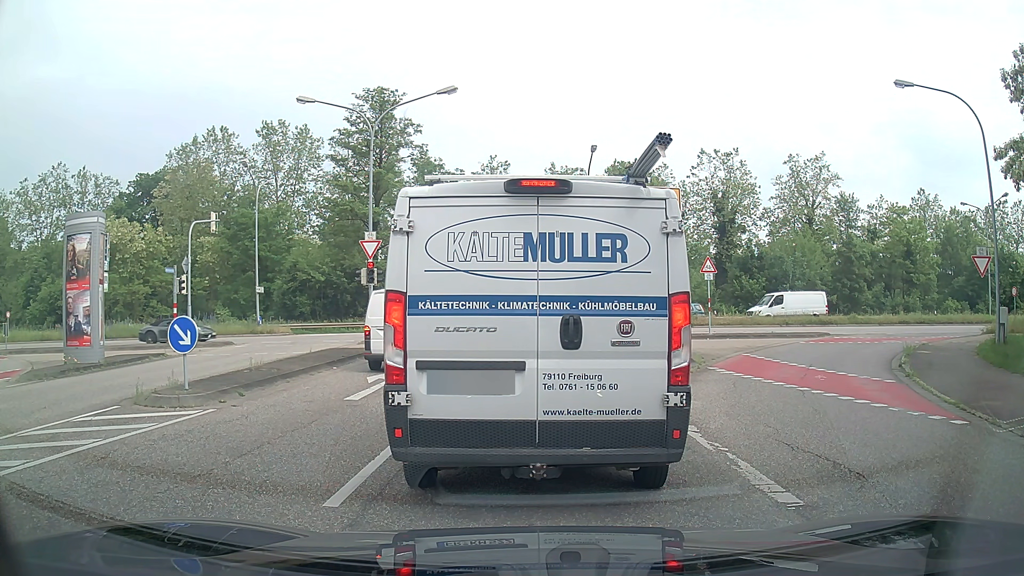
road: unclassified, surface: asphalt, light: Day
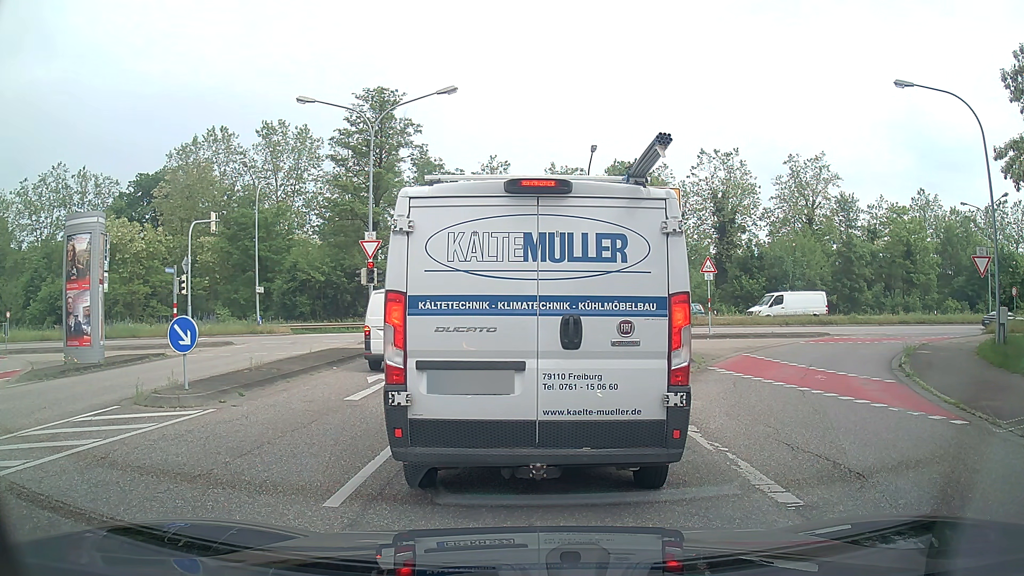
(0.0, 0.0) m; 0°
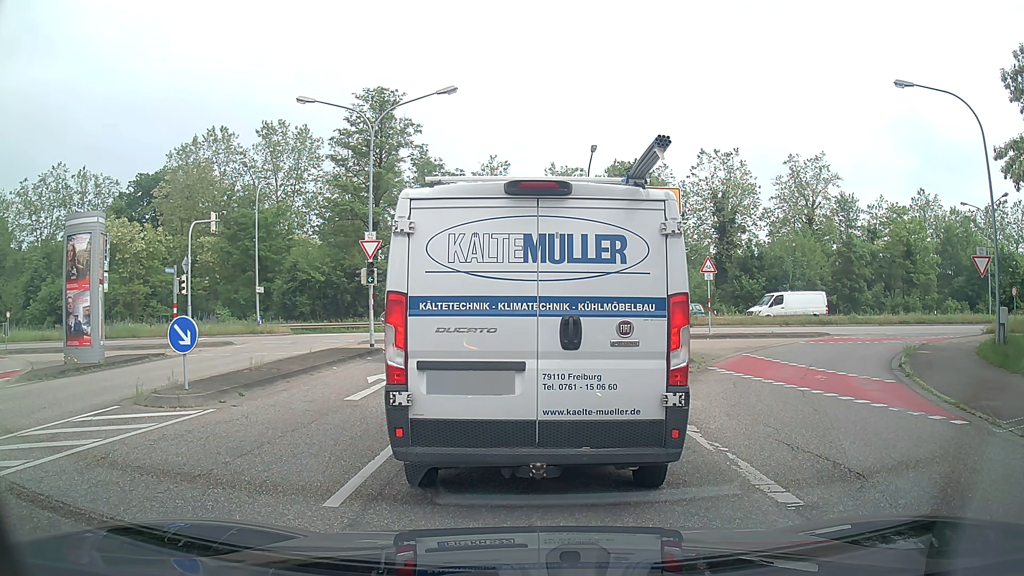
(0.0, 0.0) m; 0°
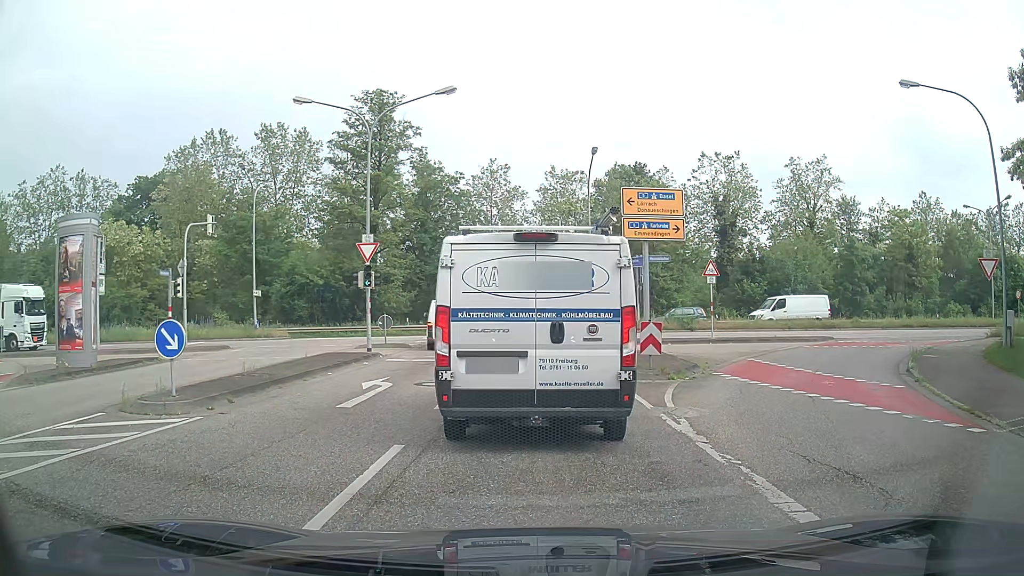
(0.0, +0.5) m; 0°
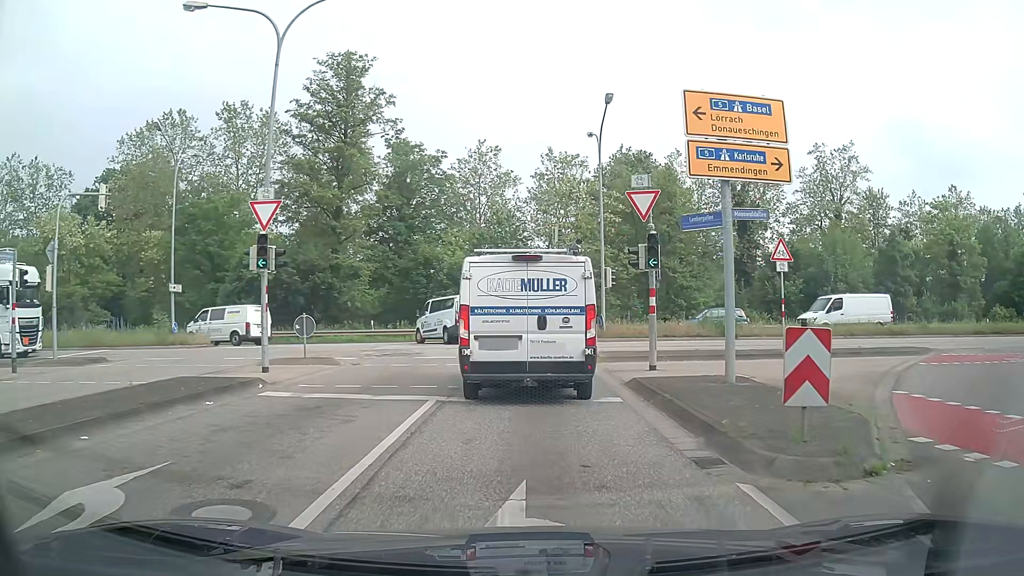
(-0.1, +10.0) m; -1°
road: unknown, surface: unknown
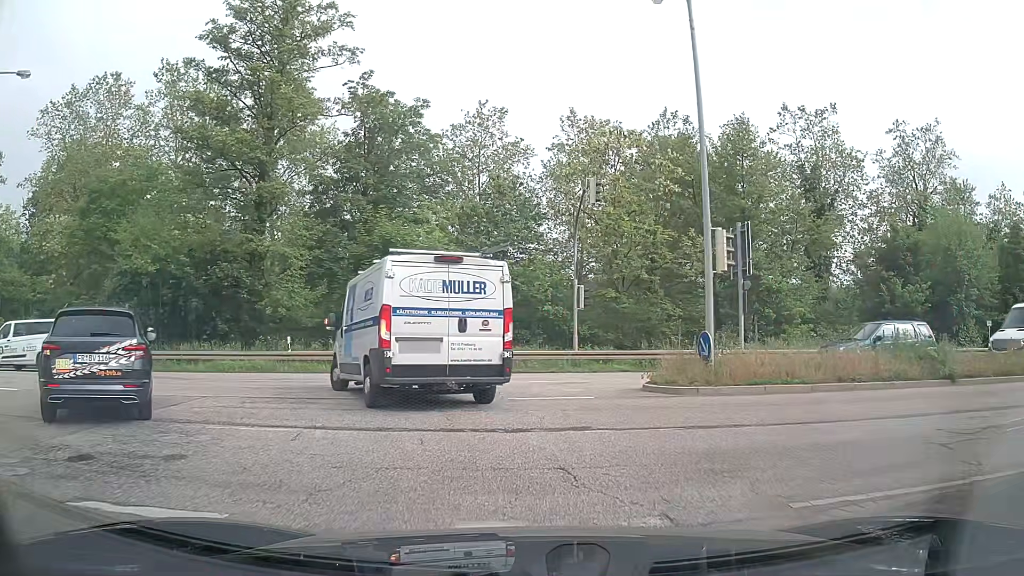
(+0.1, +16.4) m; -1°
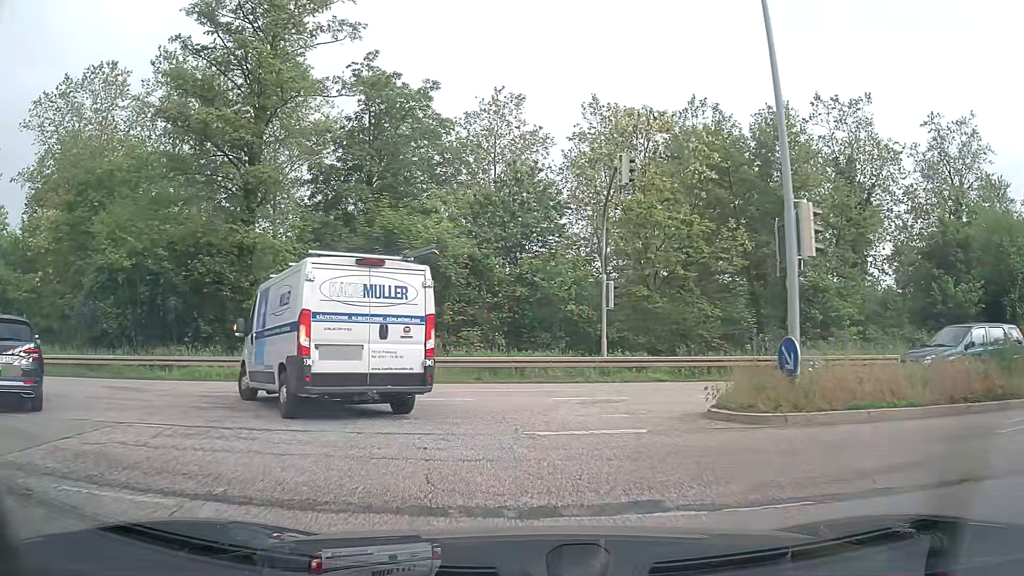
(0.0, +3.5) m; -1°
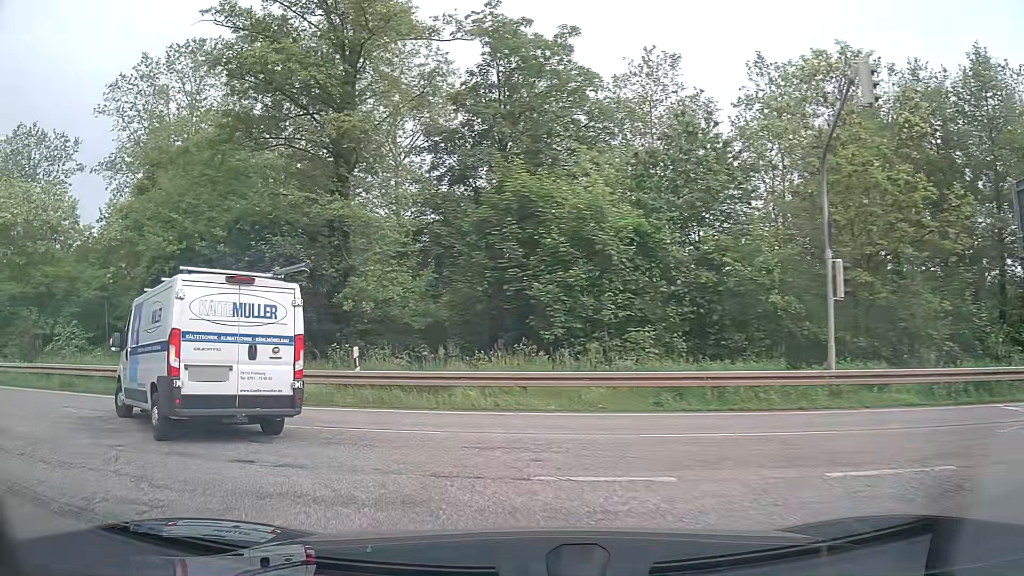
(-0.6, +6.9) m; -12°
(-3, +9) (-11, +15) (-21, +17) (-31, +18) (-41, +20) (-51, +21) (-61, +23) (-70, +24) (-80, +26) (-90, +27) m
